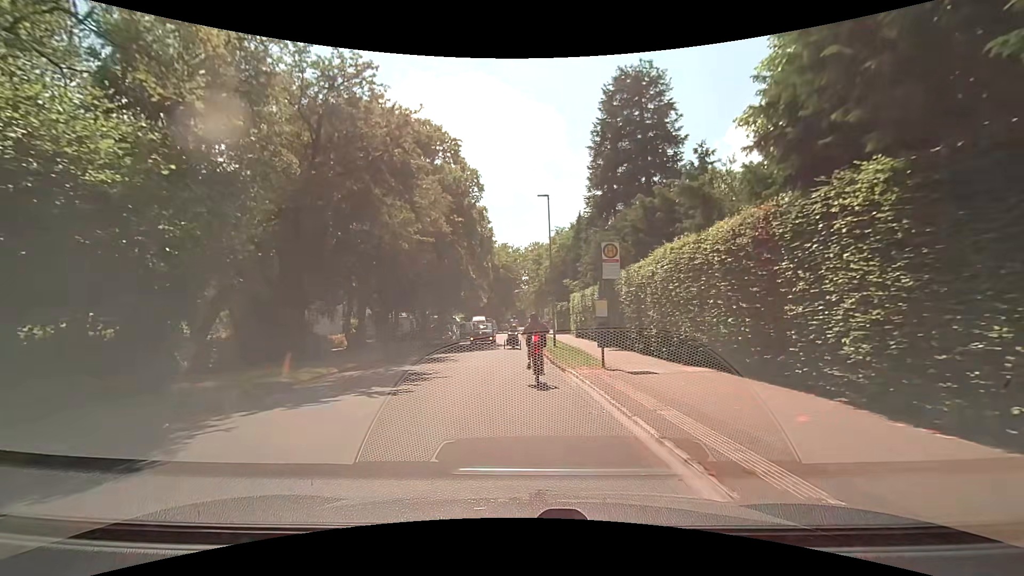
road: residential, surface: asphalt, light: Day
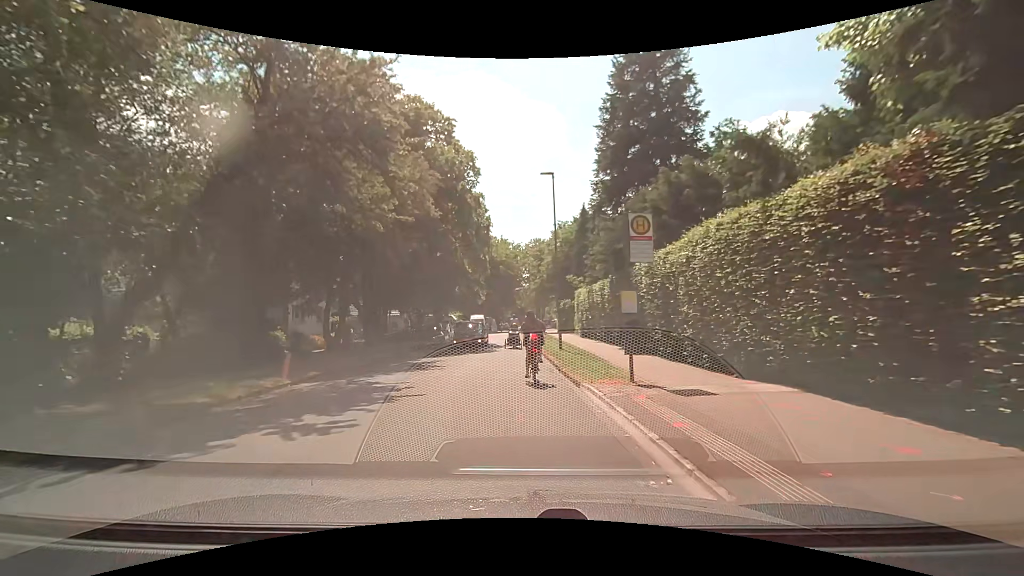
(0.0, +3.4) m; 0°
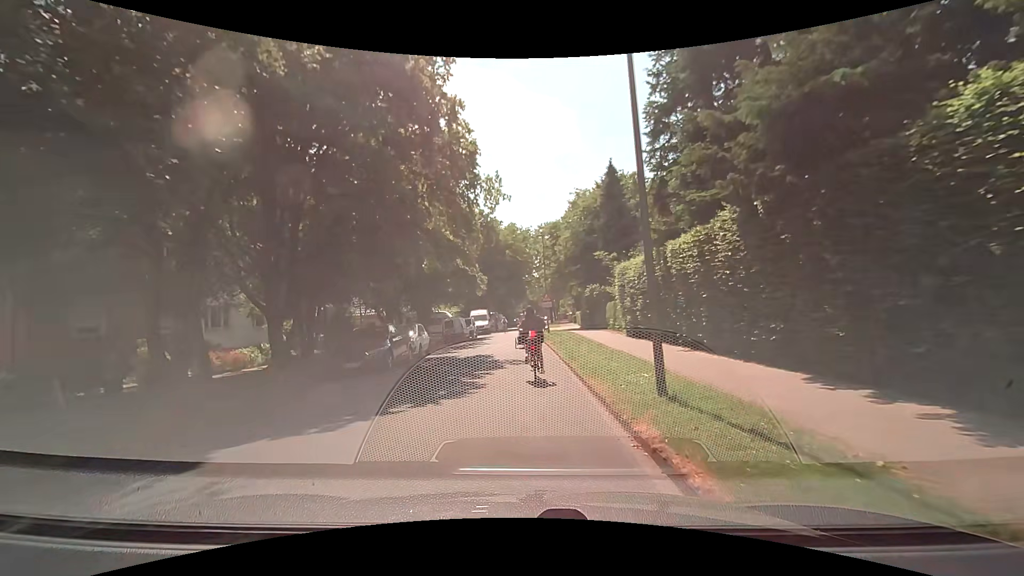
(0.0, +13.6) m; +1°
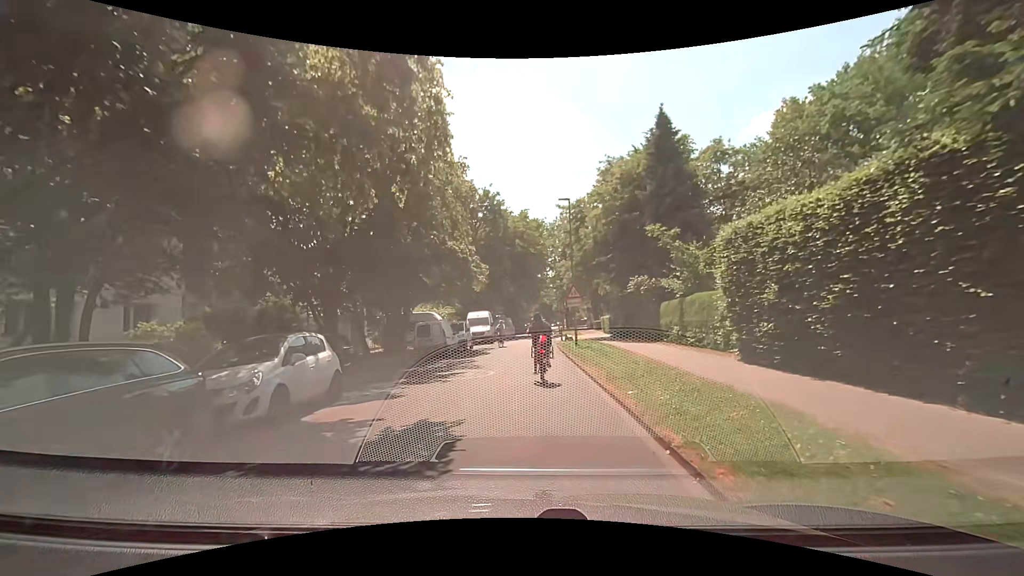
(-0.7, +12.4) m; -4°
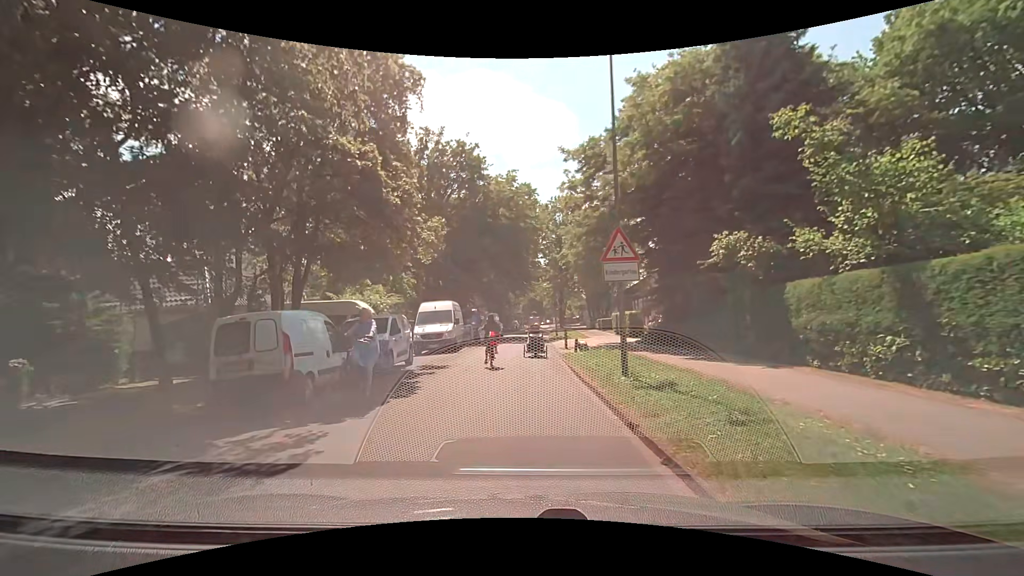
(+0.2, +14.2) m; +1°
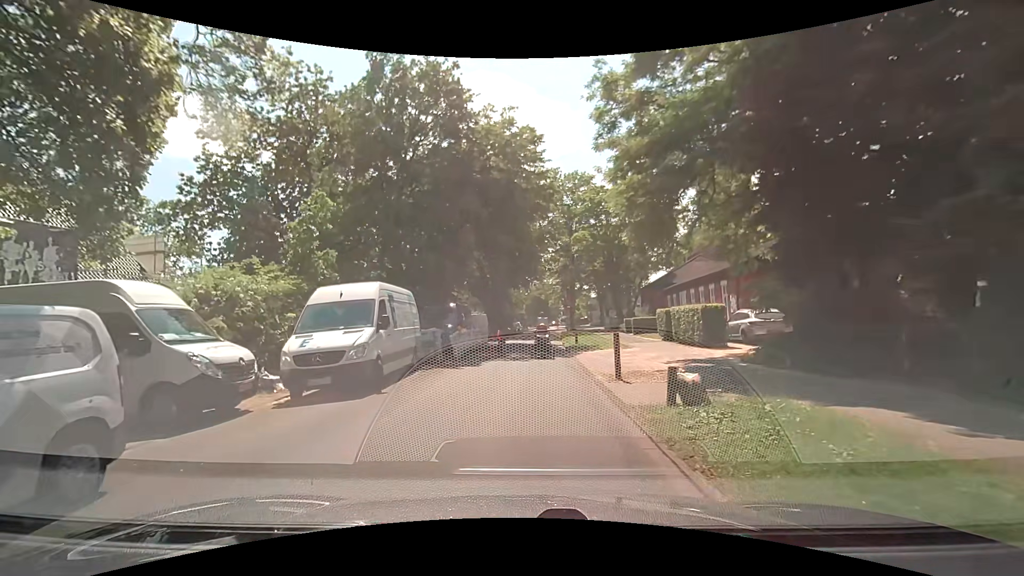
(+0.1, +13.2) m; -1°
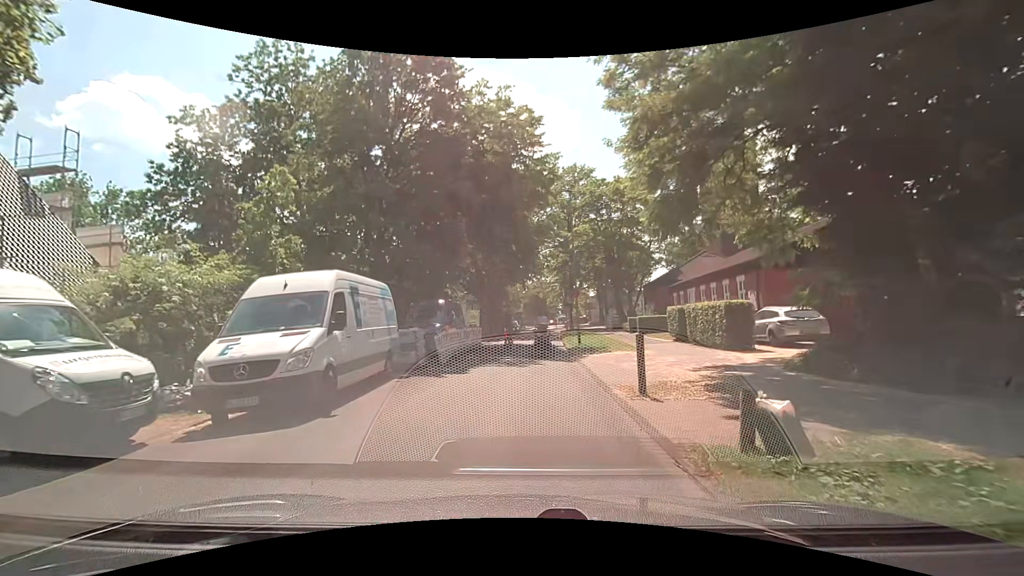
(+0.1, +2.7) m; 0°
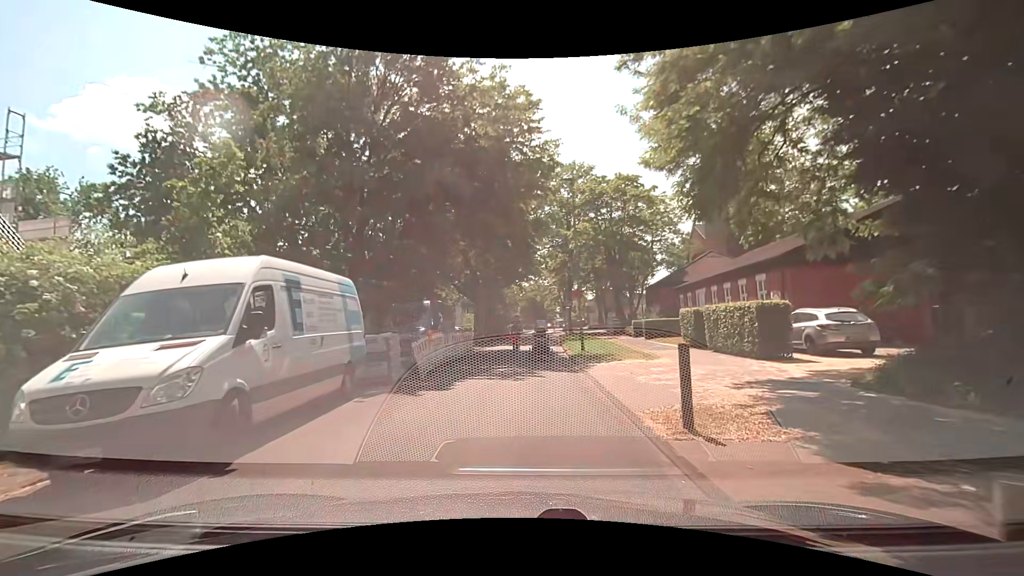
(+0.1, +2.7) m; -1°
(+1, +10) (+1, +20) (+2, +30) (+3, +40) (+4, +50) (+5, +60) (+5, +70) (+6, +80) (+7, +90) (+10, +99) m
